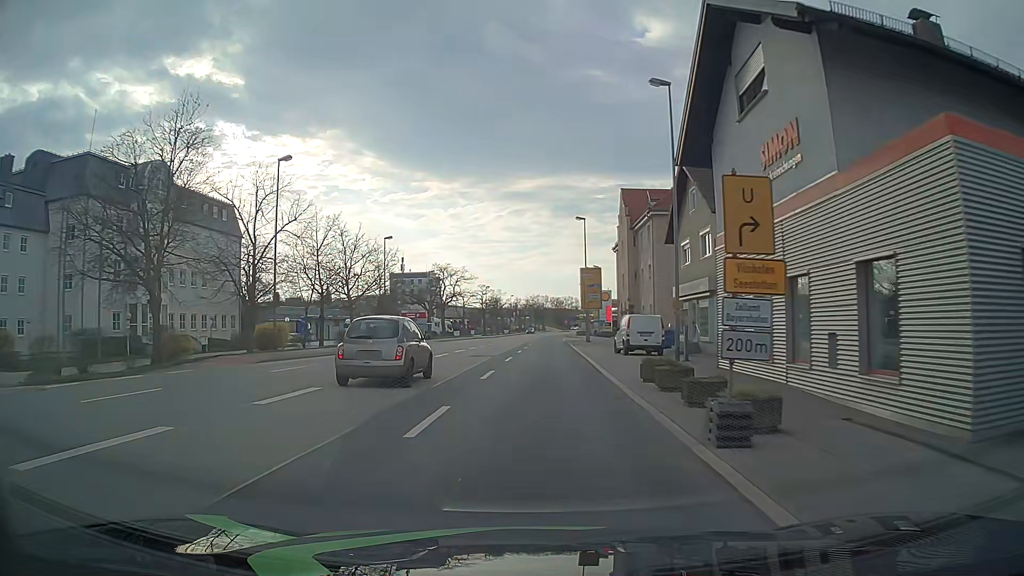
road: primary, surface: asphalt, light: Day
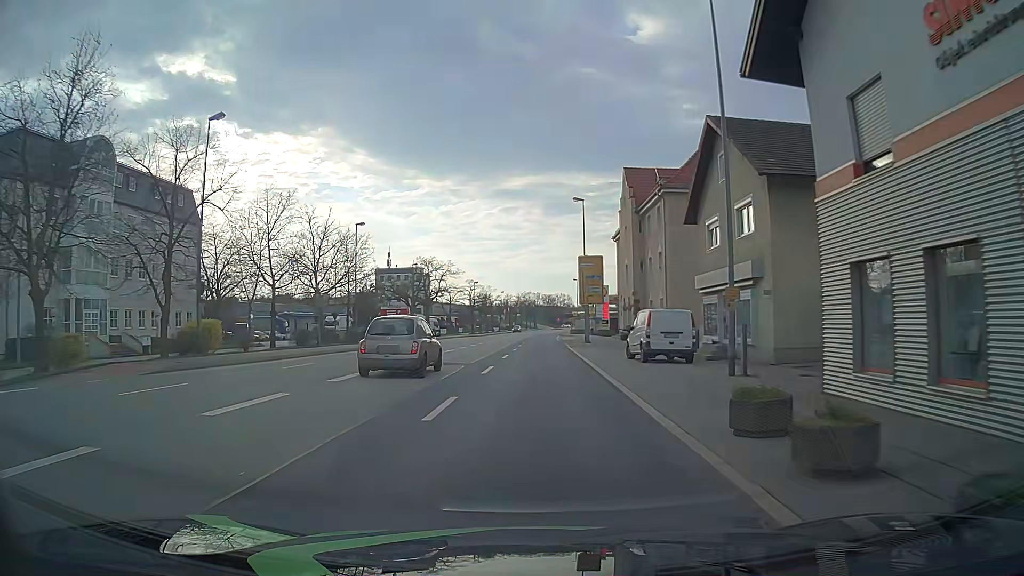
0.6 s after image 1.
(+0.1, +7.7) m; +1°
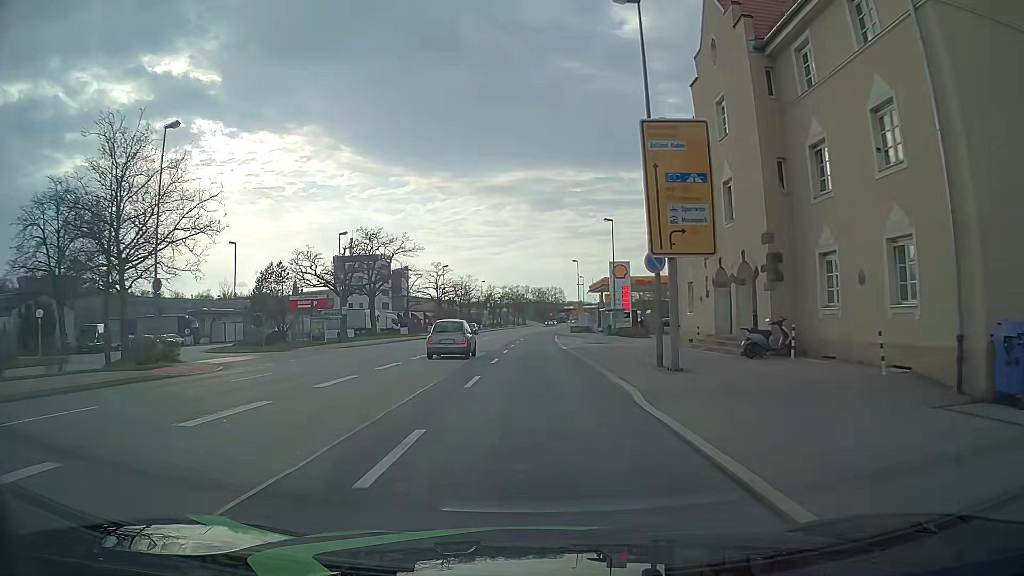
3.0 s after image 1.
(-0.4, +30.8) m; -1°
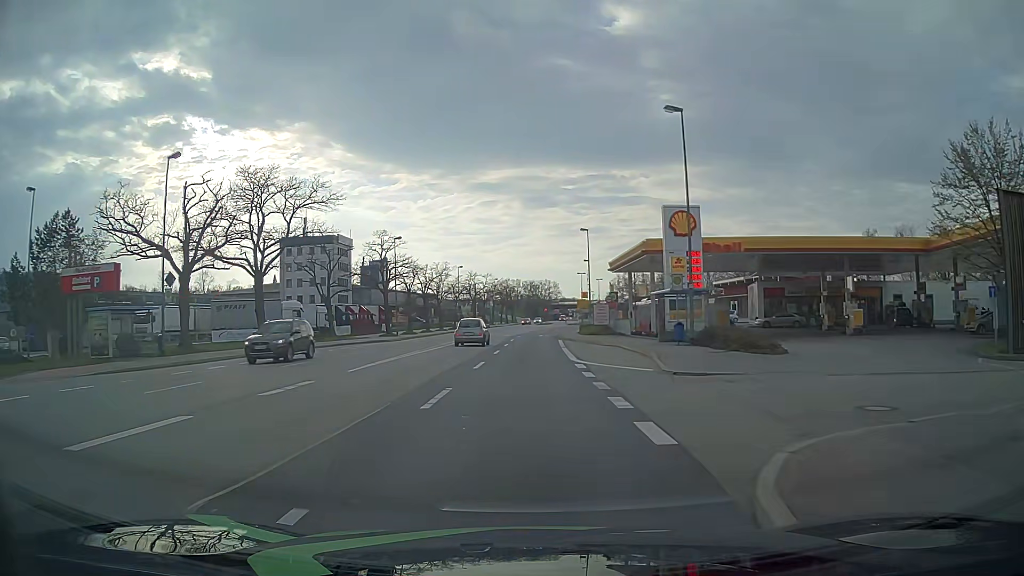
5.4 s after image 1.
(+0.5, +30.8) m; +2°
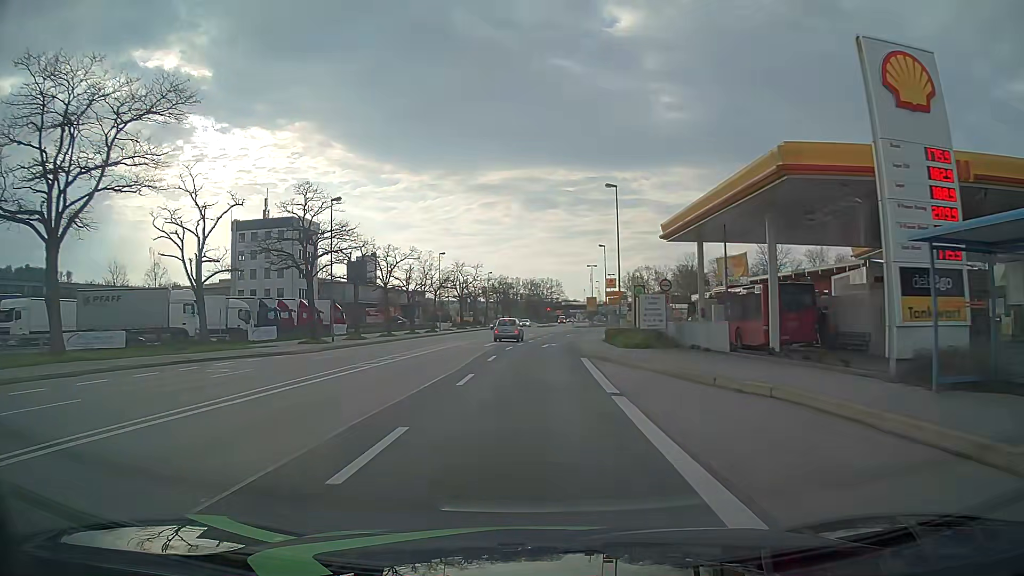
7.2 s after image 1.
(-0.2, +23.0) m; -1°
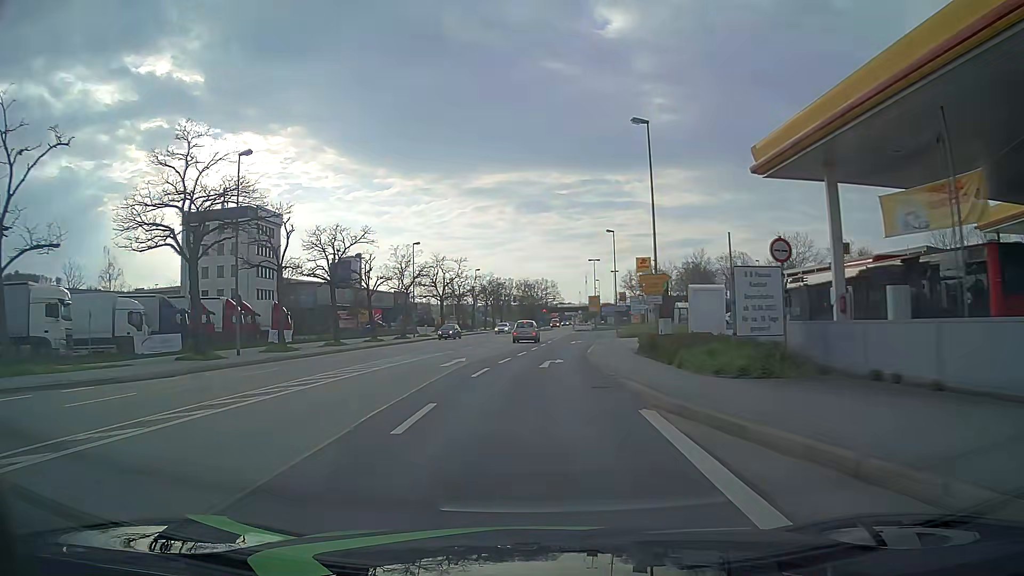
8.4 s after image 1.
(+0.1, +15.3) m; 0°
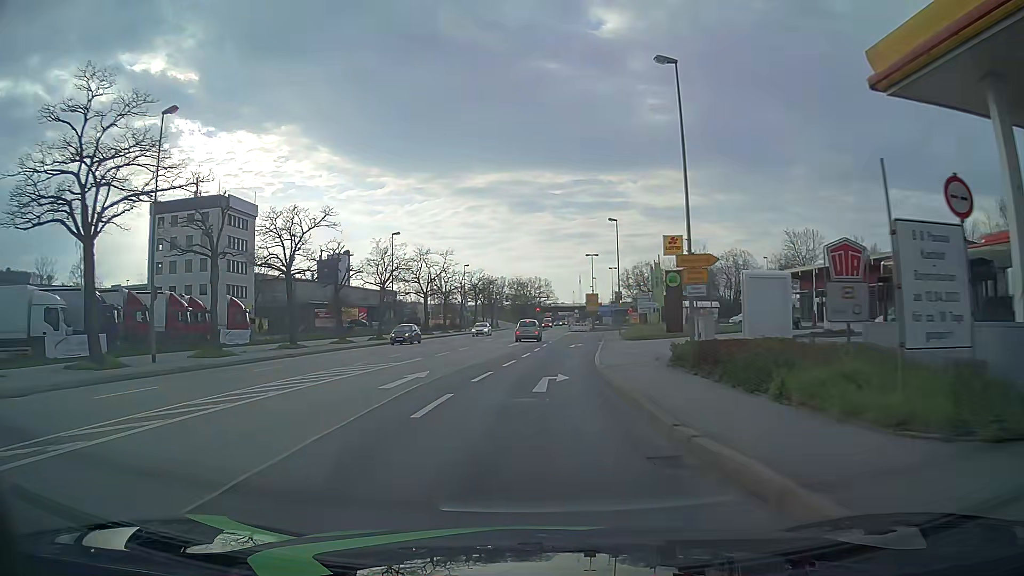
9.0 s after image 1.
(+0.1, +7.6) m; +1°
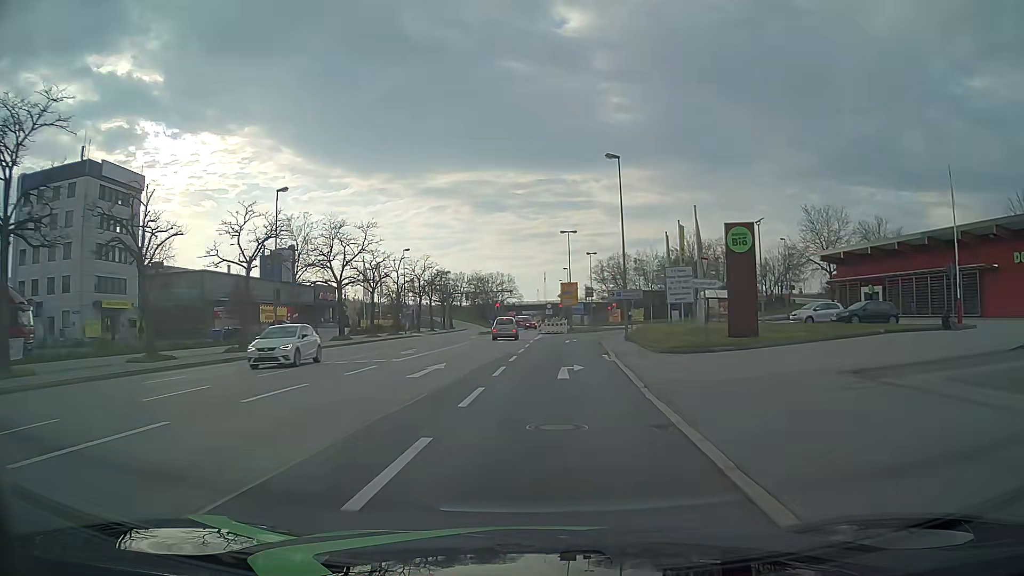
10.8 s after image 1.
(+0.5, +22.8) m; +3°
(0, +10) (+1, +20) (+1, +30) (+2, +40) (+3, +50) (+5, +60) (+10, +69) (+15, +77) (+22, +84) (+30, +91) m
